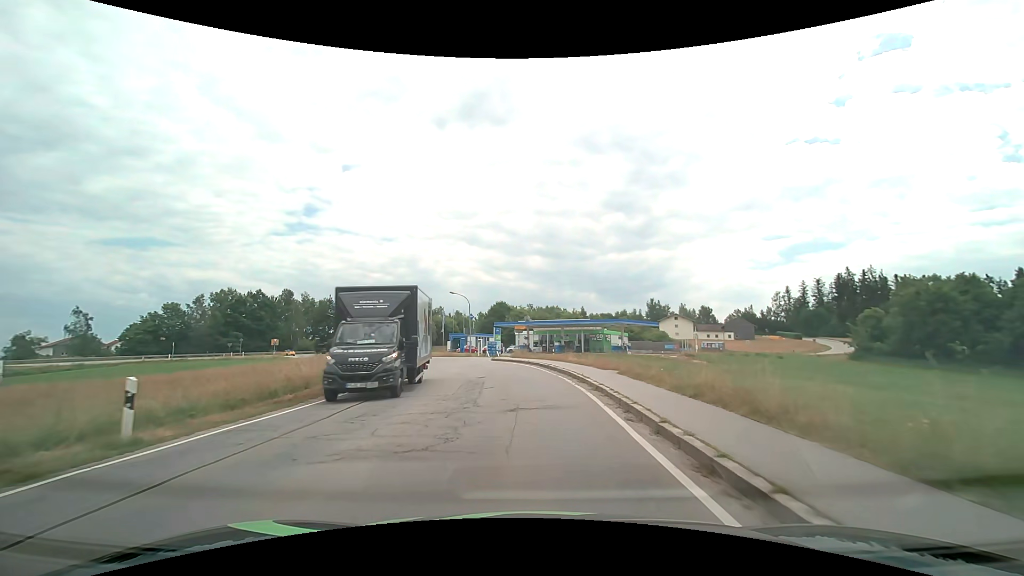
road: tertiary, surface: asphalt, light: Day
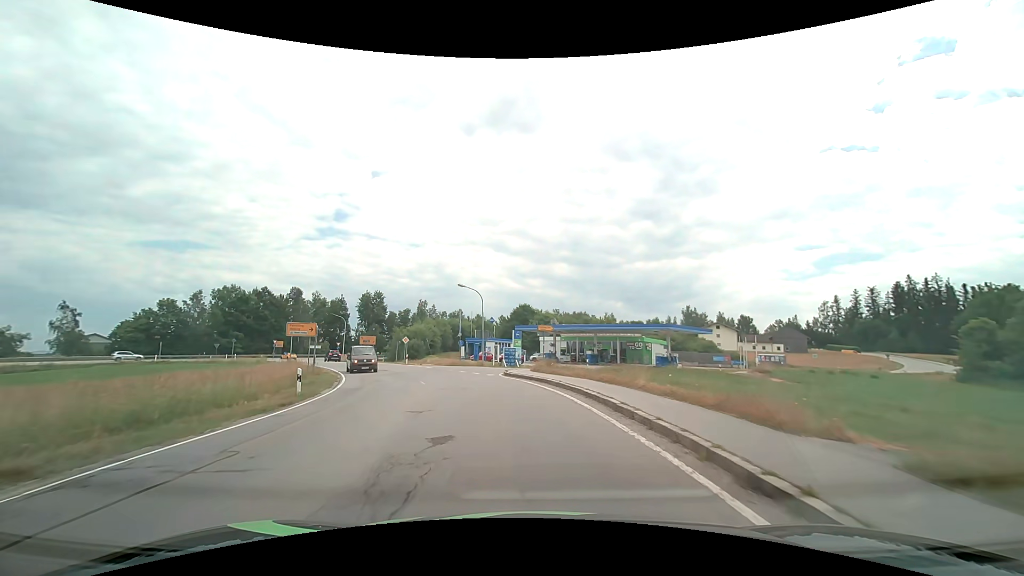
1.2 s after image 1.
(-0.1, +12.8) m; -3°
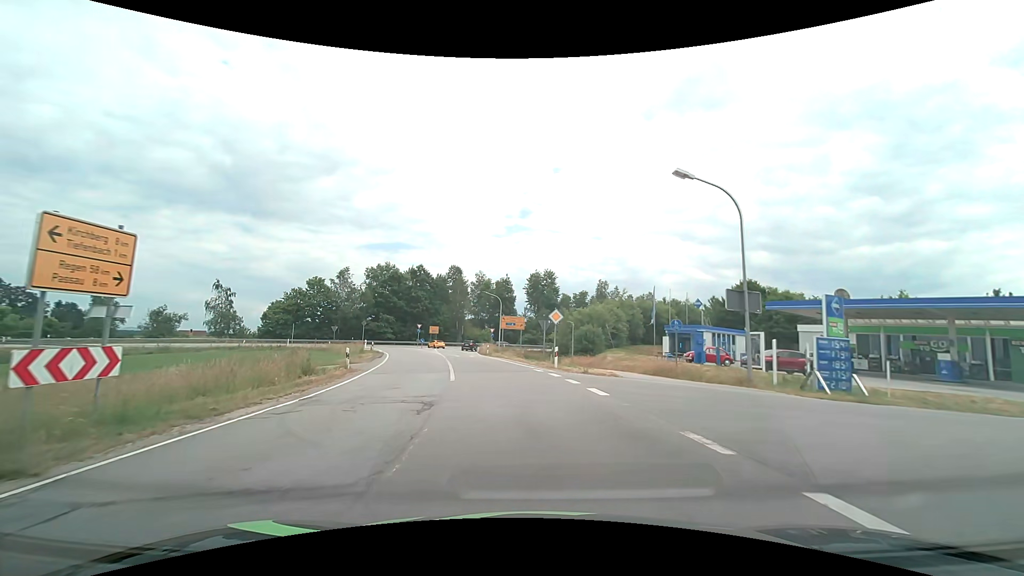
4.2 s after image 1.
(-4.7, +29.7) m; -20°
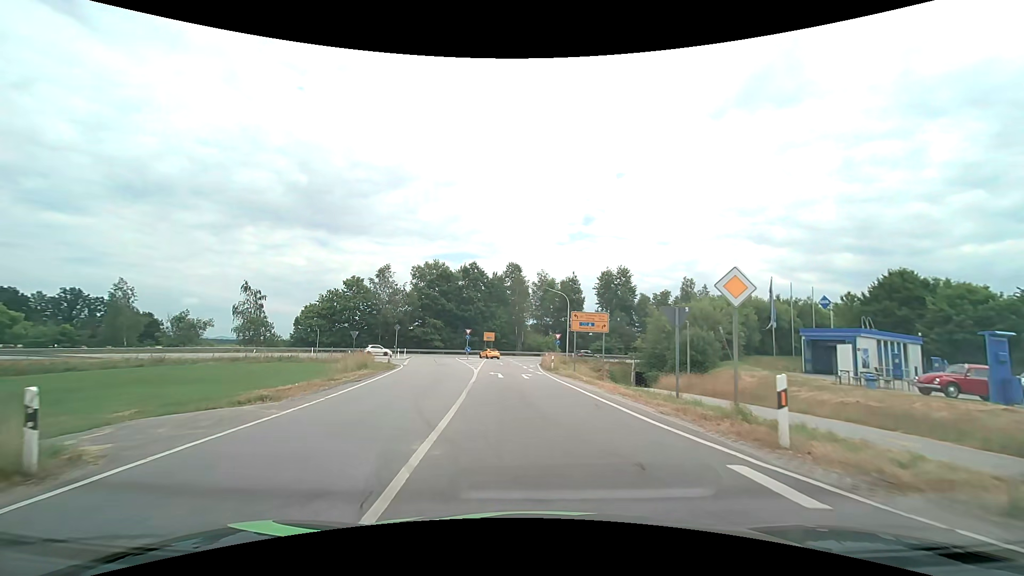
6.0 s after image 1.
(-1.3, +16.3) m; -8°
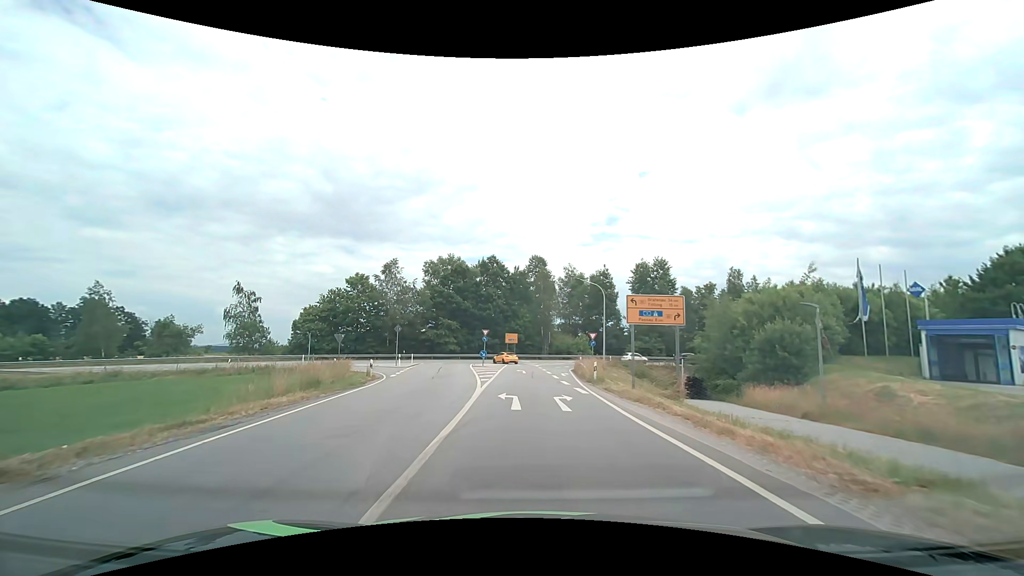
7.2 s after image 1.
(-0.3, +10.5) m; -3°
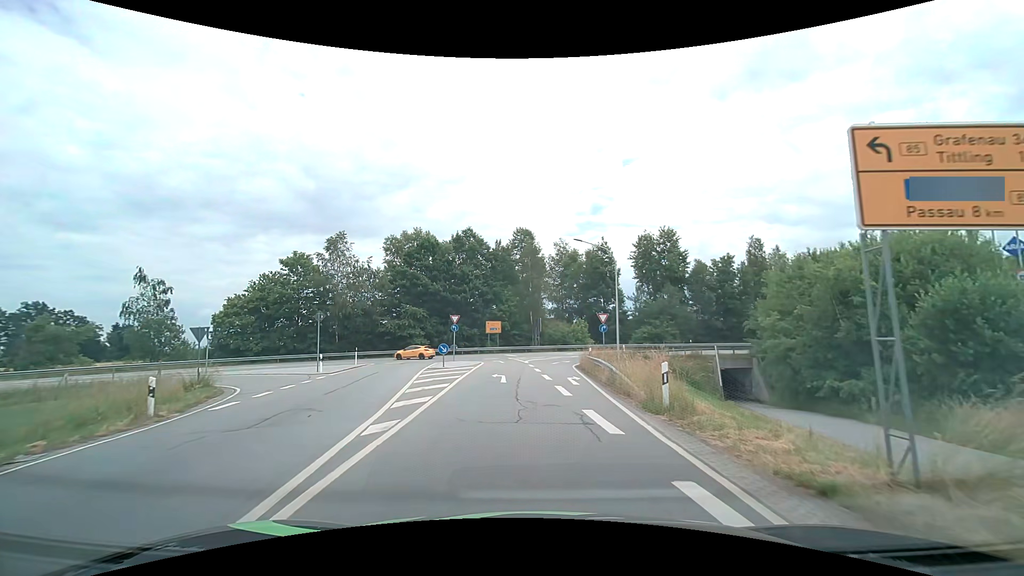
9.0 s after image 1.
(0.0, +15.2) m; +1°
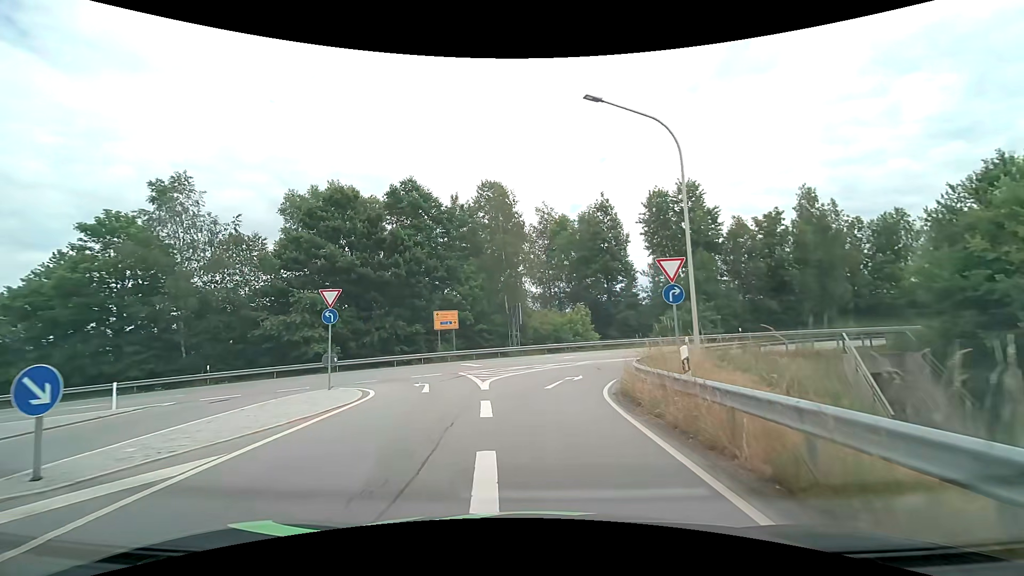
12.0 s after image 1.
(+0.6, +22.6) m; +2°
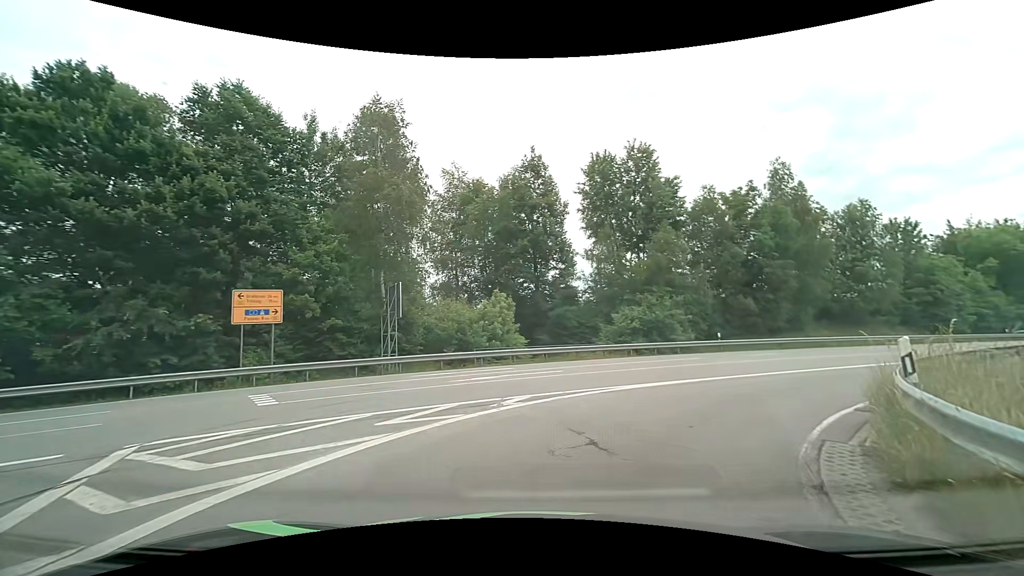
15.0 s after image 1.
(+0.6, +16.5) m; +9°
(+2, +10) (+9, +17) (+18, +22) (+26, +27) (+35, +32) (+44, +37) (+52, +42) (+61, +47) (+70, +52) (+78, +57) m
